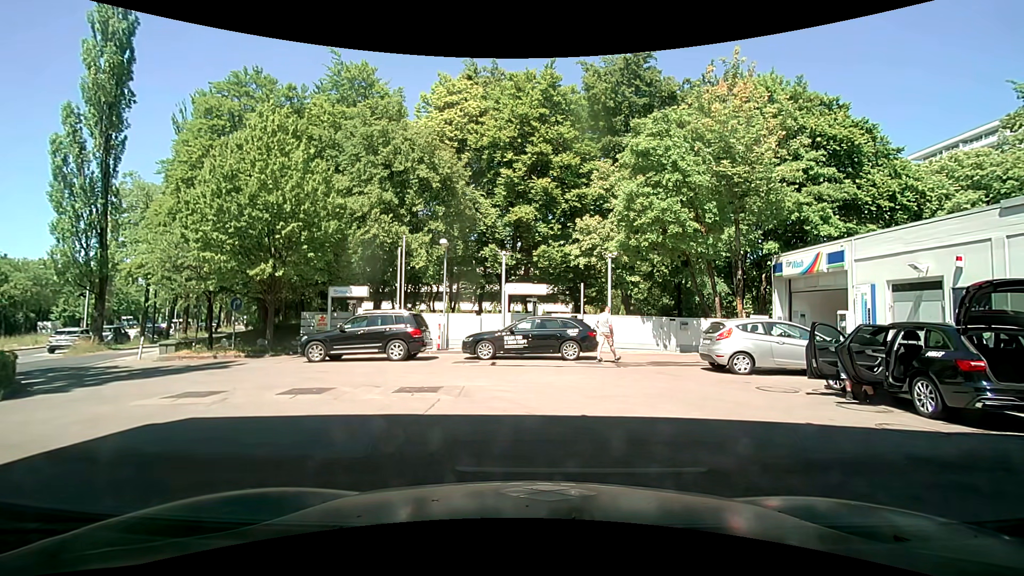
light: Day
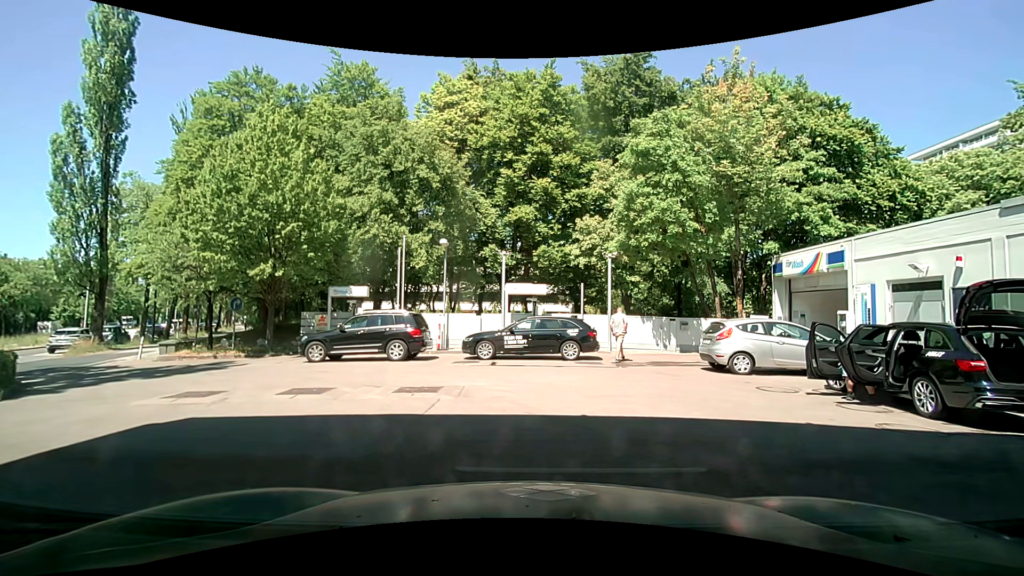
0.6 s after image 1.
(0.0, 0.0) m; 0°
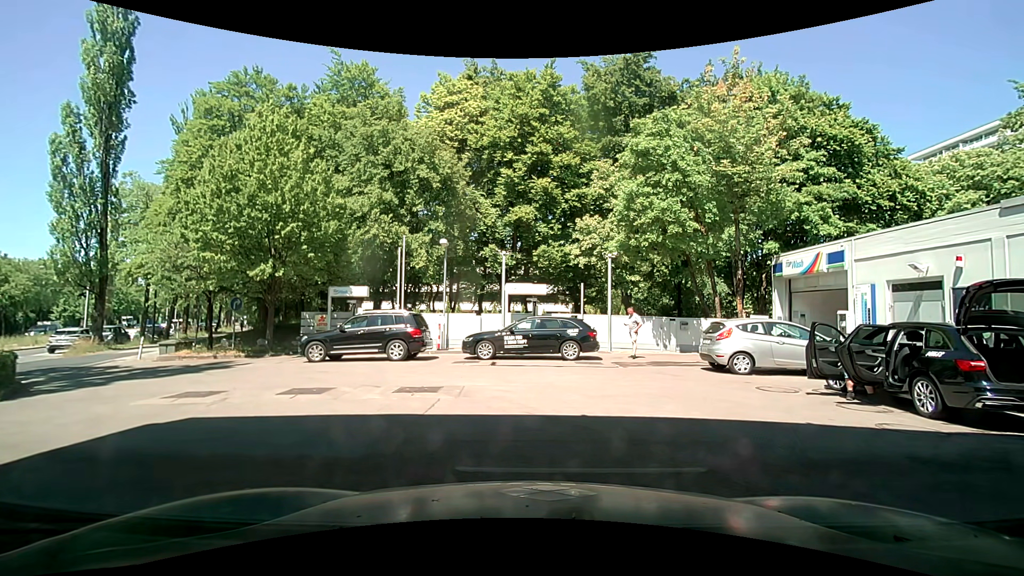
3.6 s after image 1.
(0.0, 0.0) m; 0°
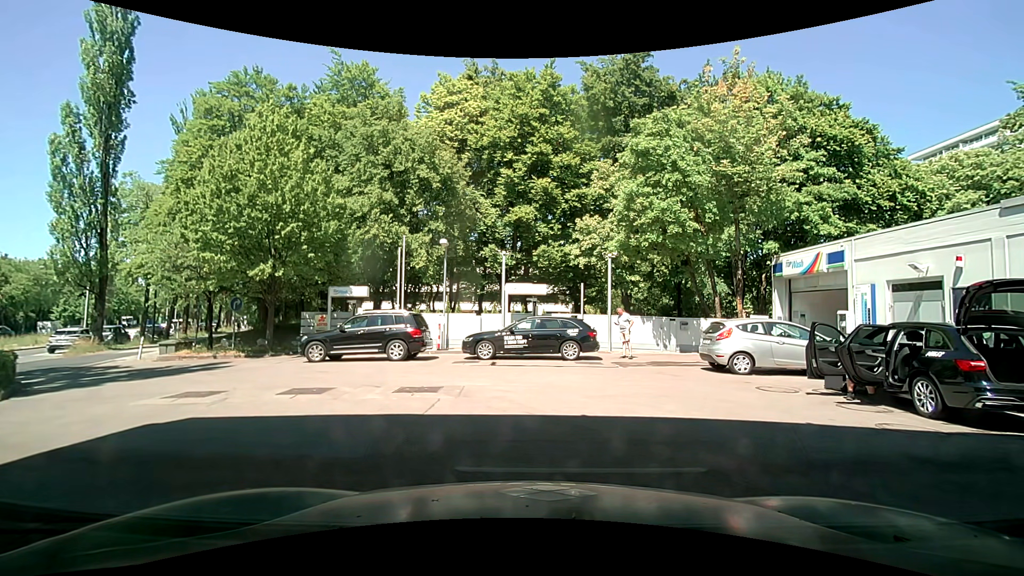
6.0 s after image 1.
(0.0, 0.0) m; 0°
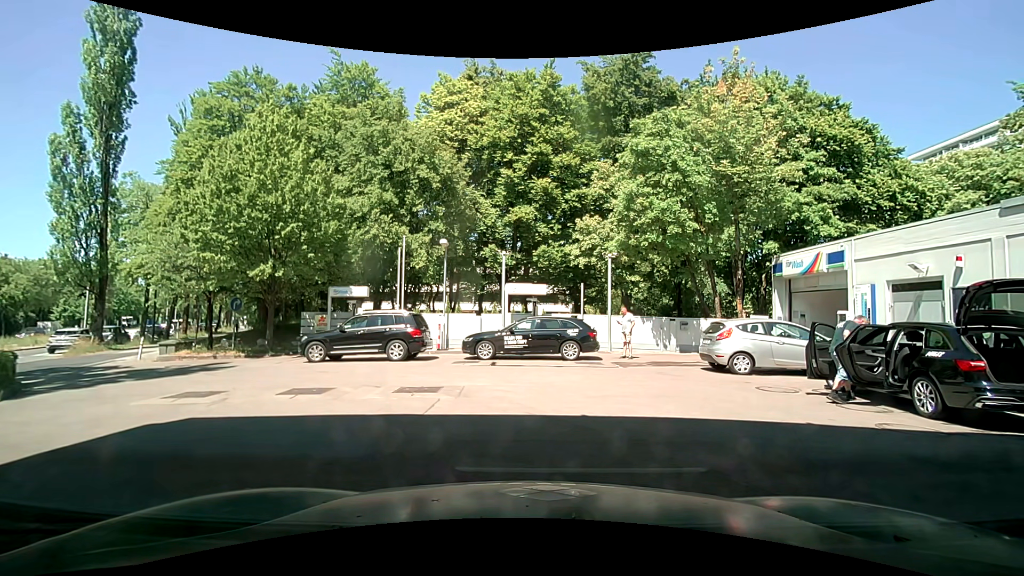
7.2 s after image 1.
(0.0, 0.0) m; 0°
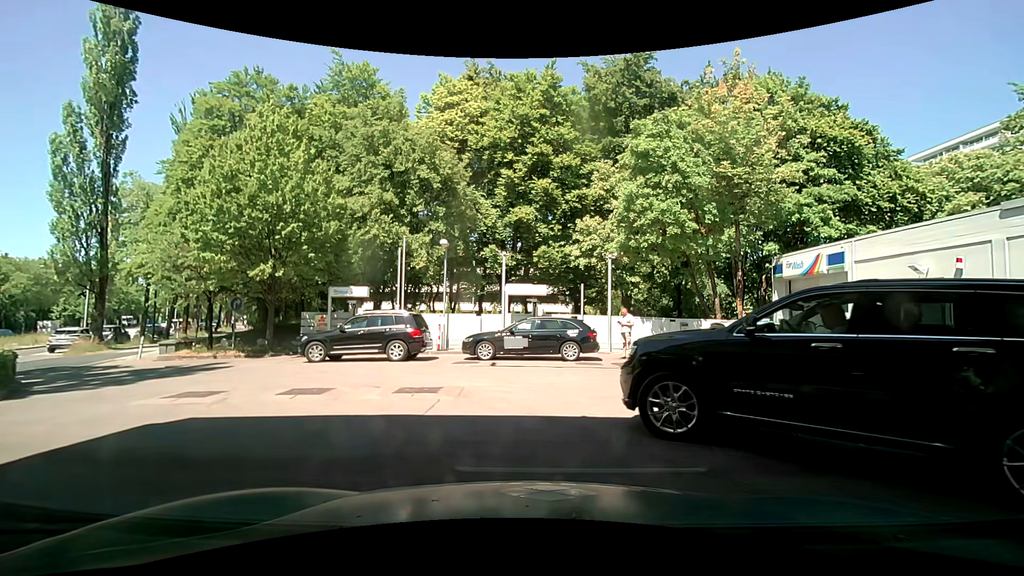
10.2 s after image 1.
(0.0, 0.0) m; 0°
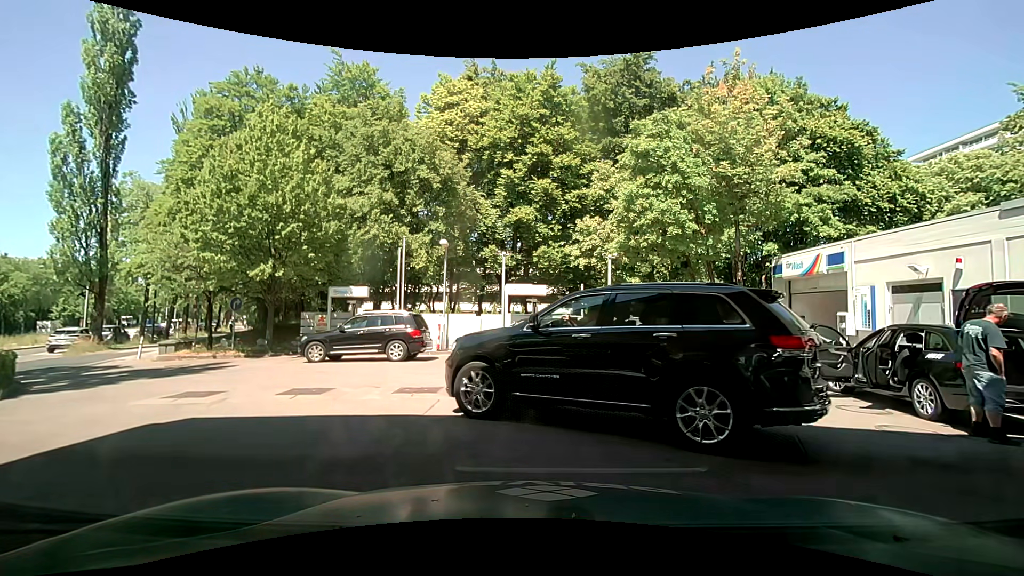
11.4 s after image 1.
(0.0, 0.0) m; 0°
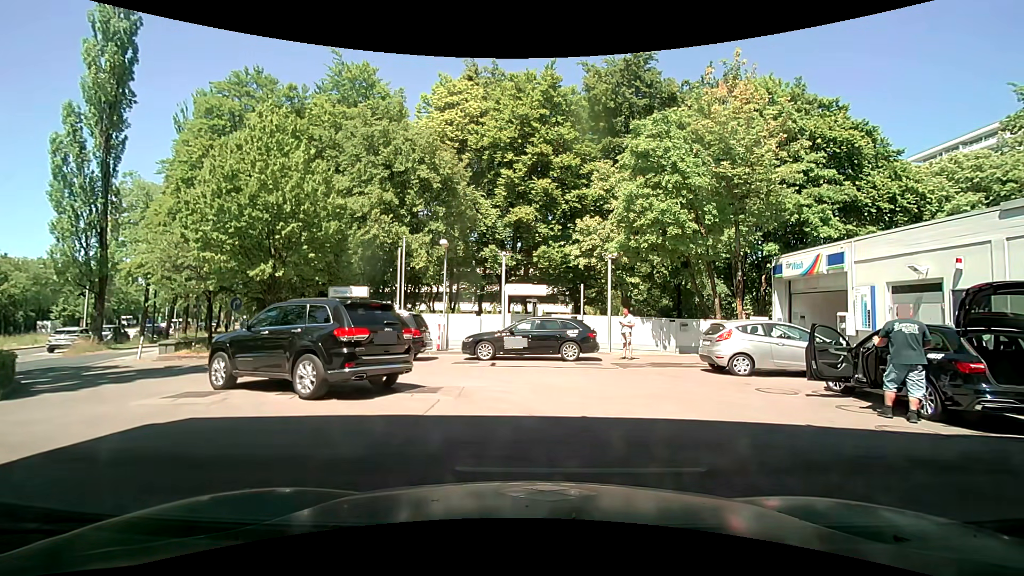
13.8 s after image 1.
(0.0, 0.0) m; 0°
